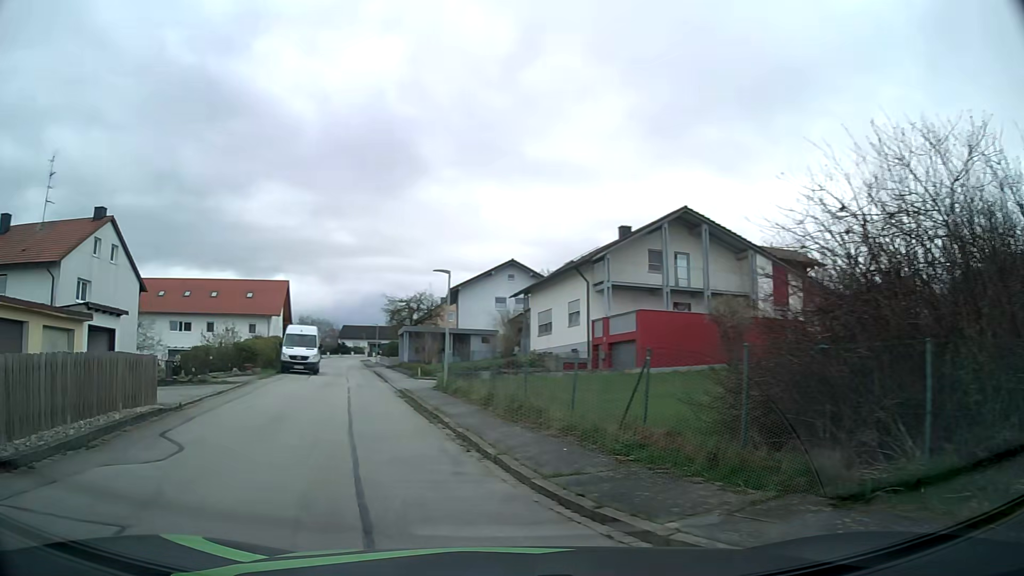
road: residential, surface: asphalt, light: Day
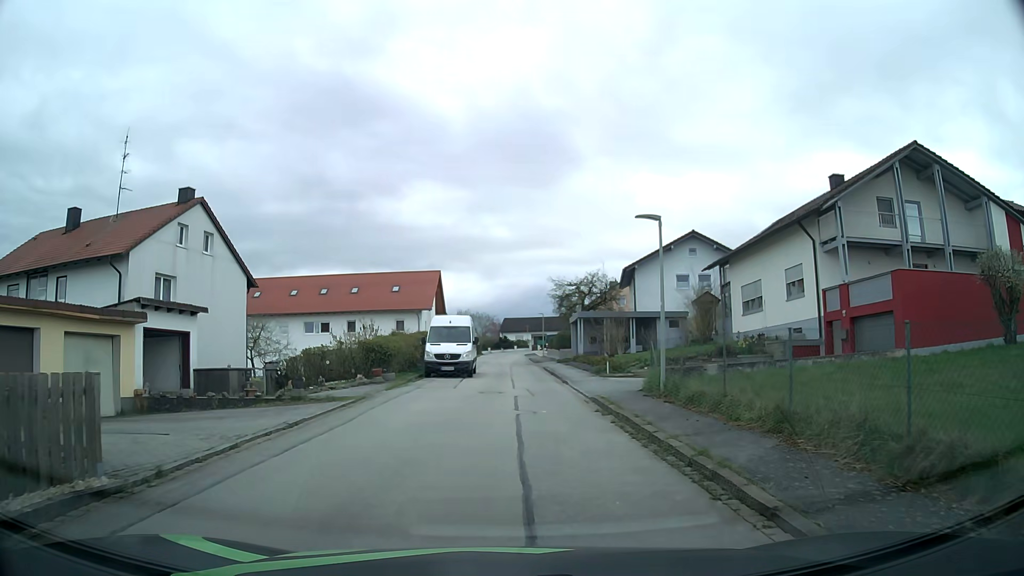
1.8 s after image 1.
(-1.4, +7.9) m; -15°
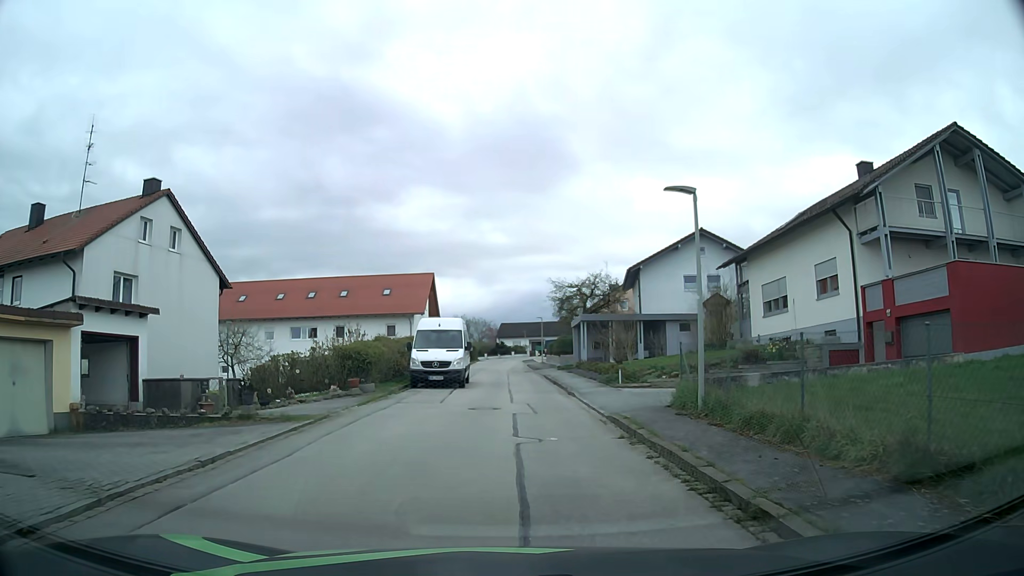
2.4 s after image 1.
(0.0, +3.3) m; +1°
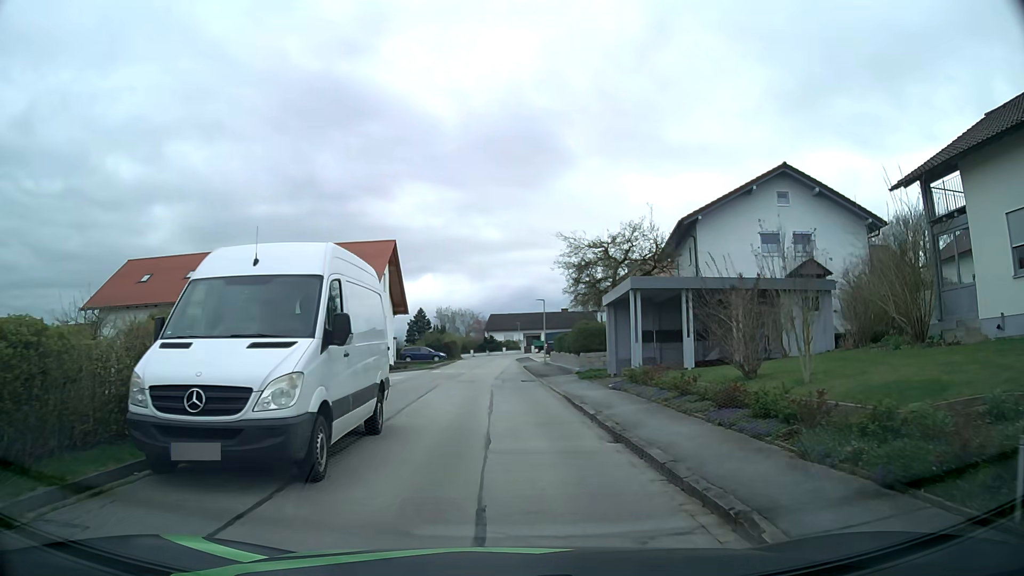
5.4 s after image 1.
(+0.3, +17.8) m; 0°
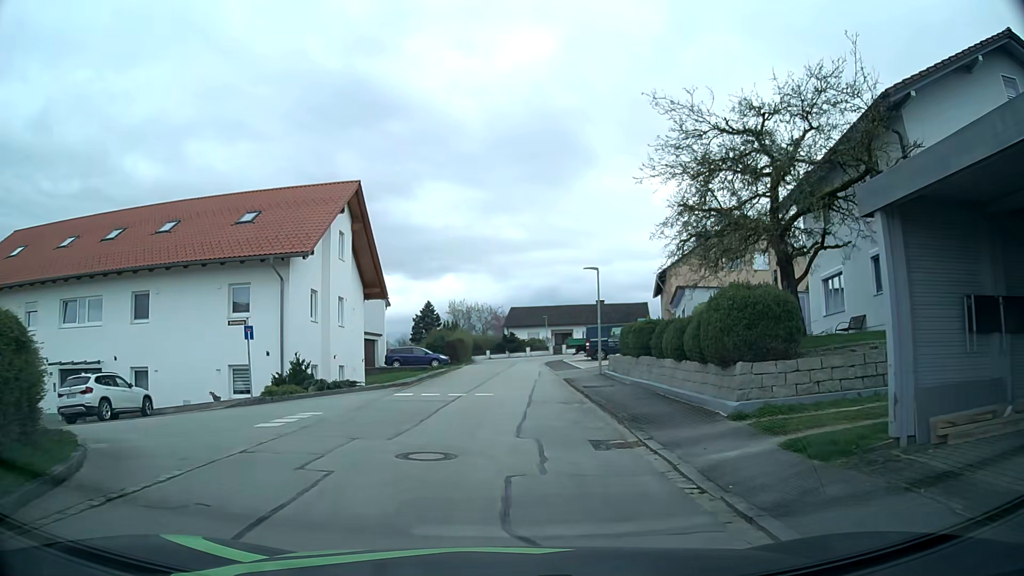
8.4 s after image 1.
(0.0, +17.7) m; -1°
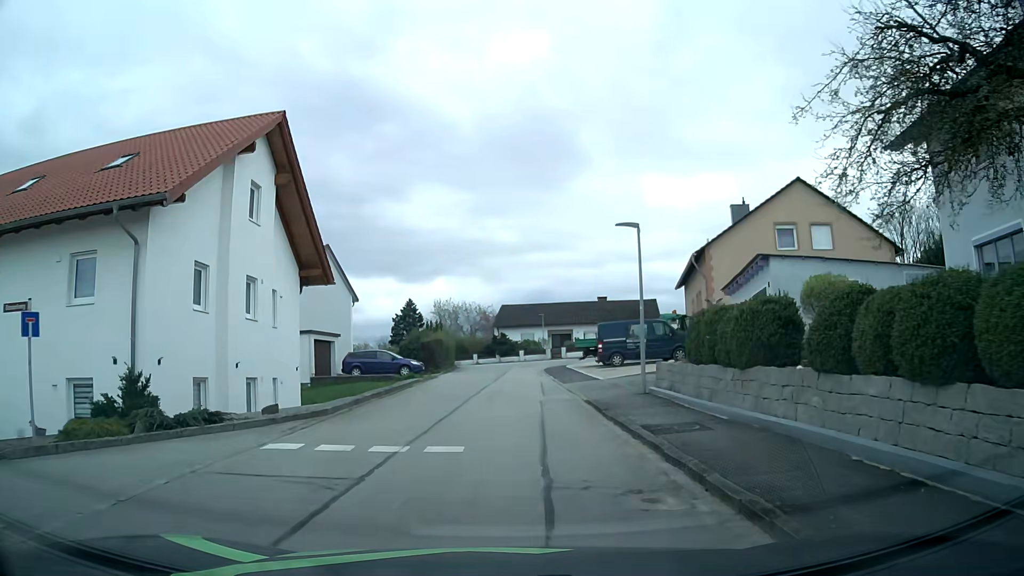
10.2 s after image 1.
(-0.1, +9.9) m; -1°
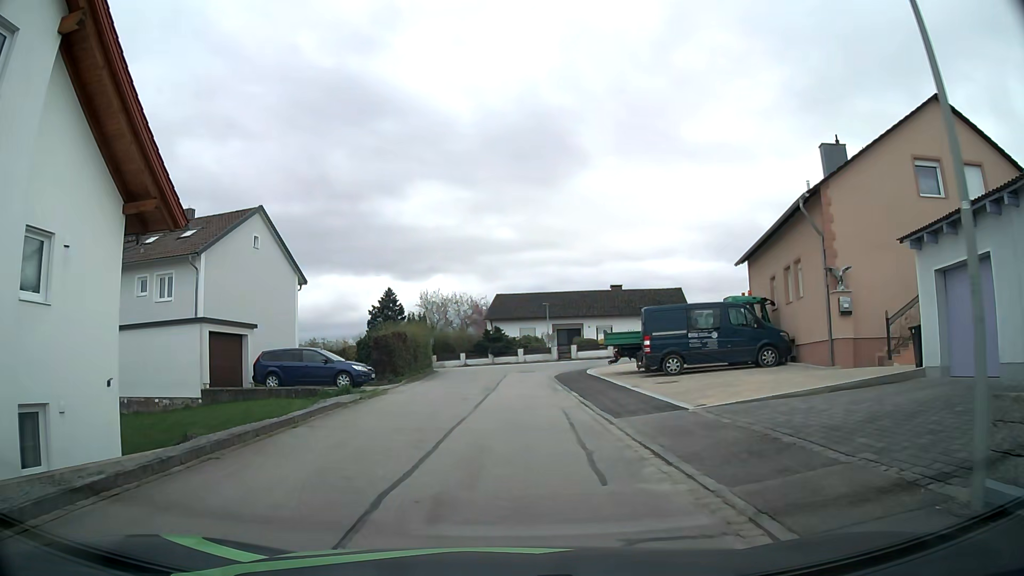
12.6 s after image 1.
(+0.4, +12.7) m; +2°
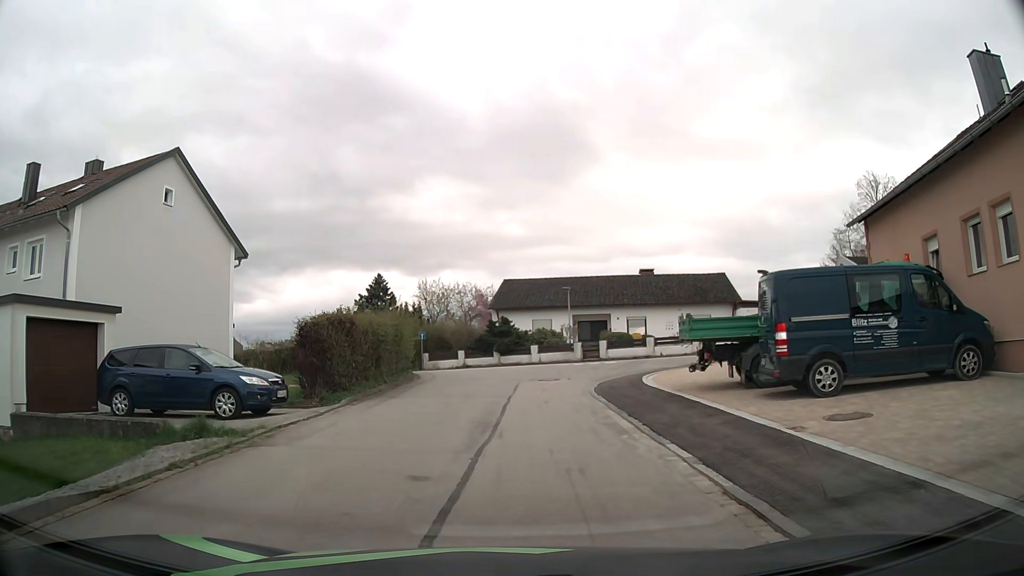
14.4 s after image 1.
(-0.1, +10.7) m; -1°
